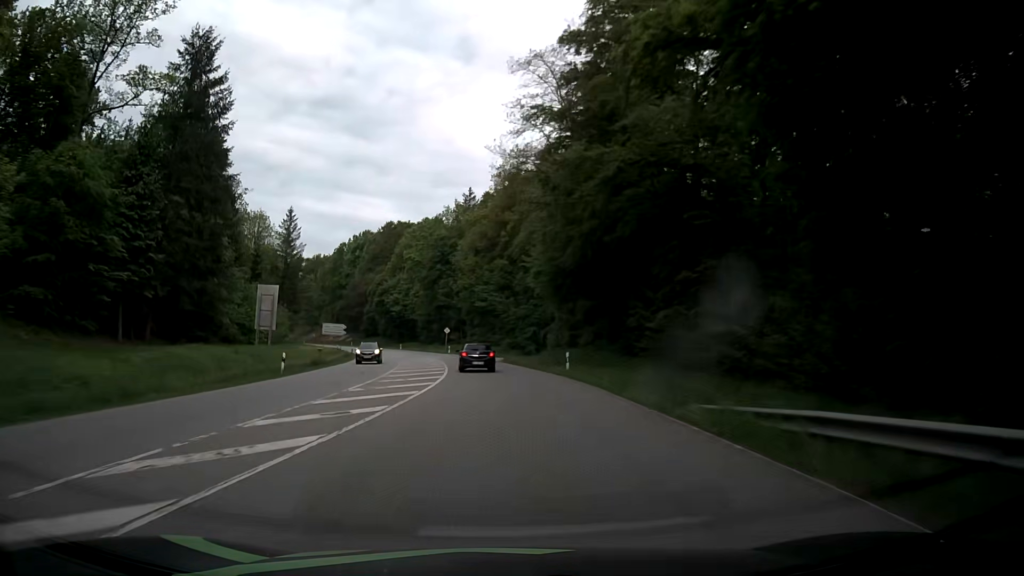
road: secondary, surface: asphalt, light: Day
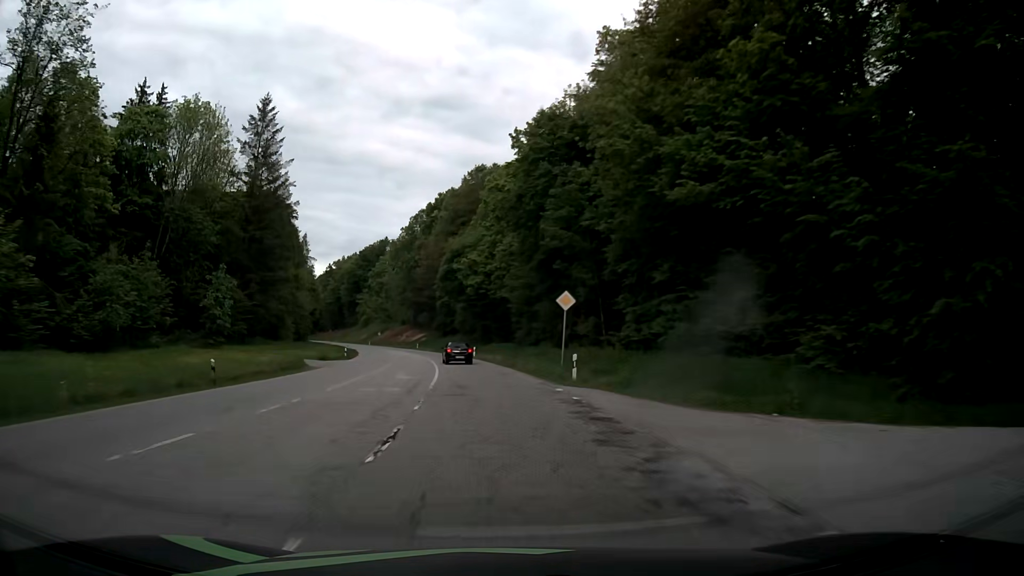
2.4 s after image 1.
(-5.7, +63.0) m; -10°
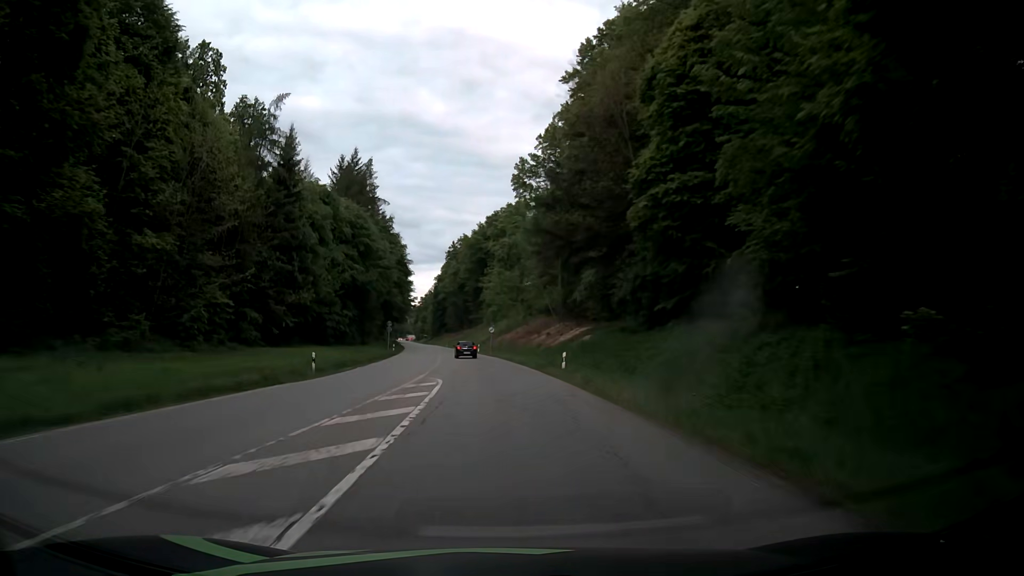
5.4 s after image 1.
(-10.0, +78.5) m; -13°
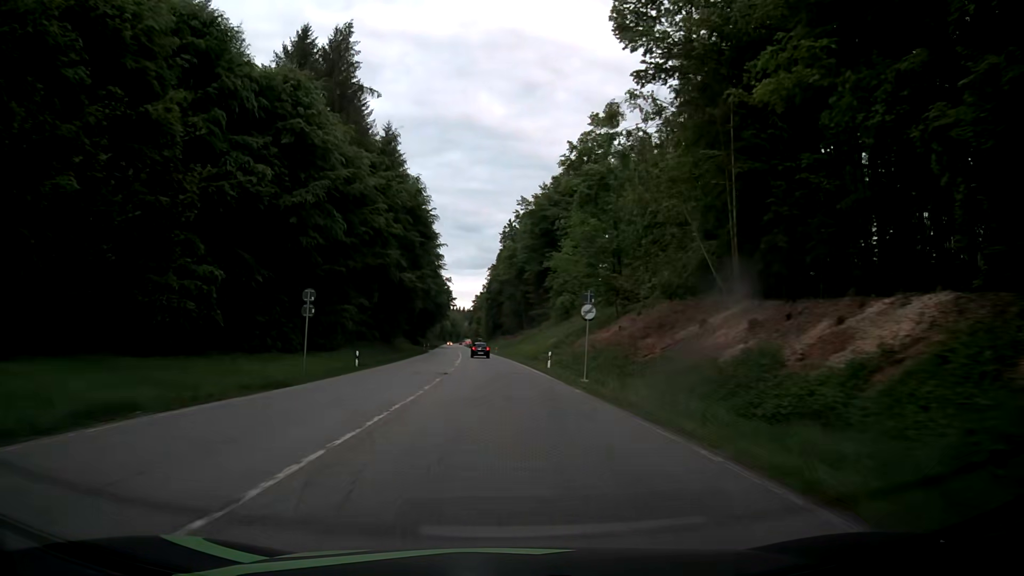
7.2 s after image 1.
(-3.0, +47.6) m; -6°
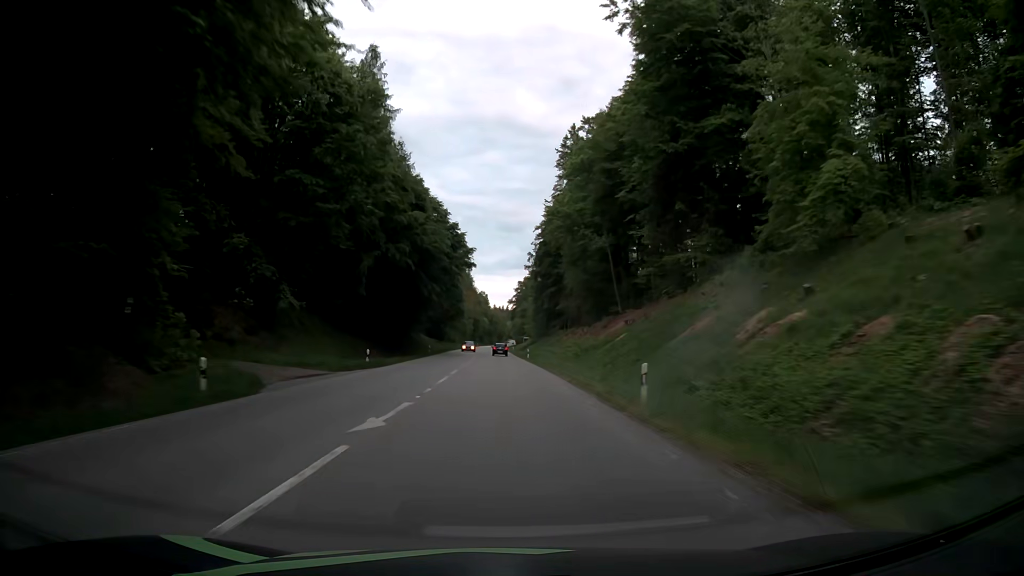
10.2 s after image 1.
(-3.6, +79.2) m; -4°
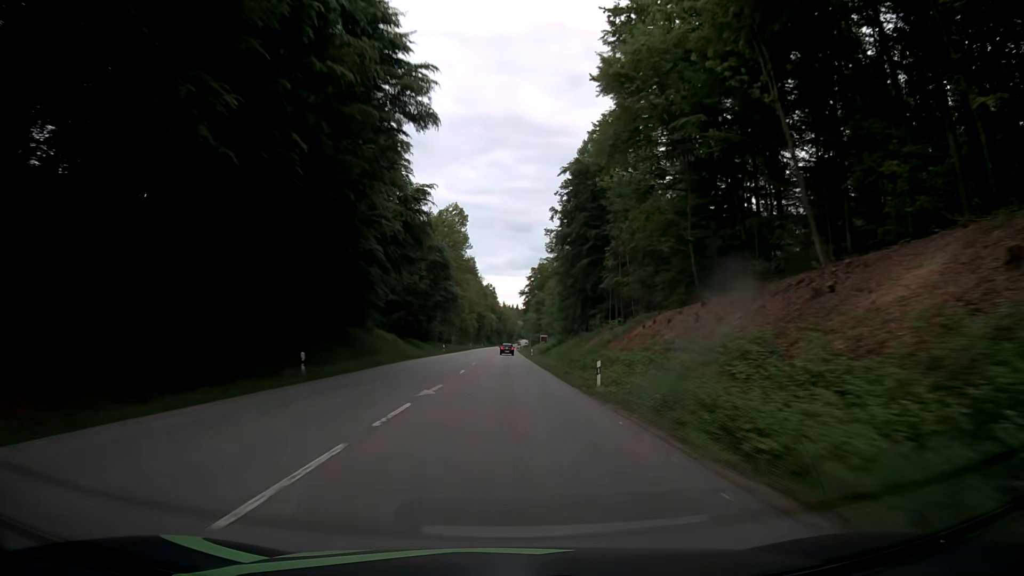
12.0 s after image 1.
(-0.3, +47.5) m; 0°
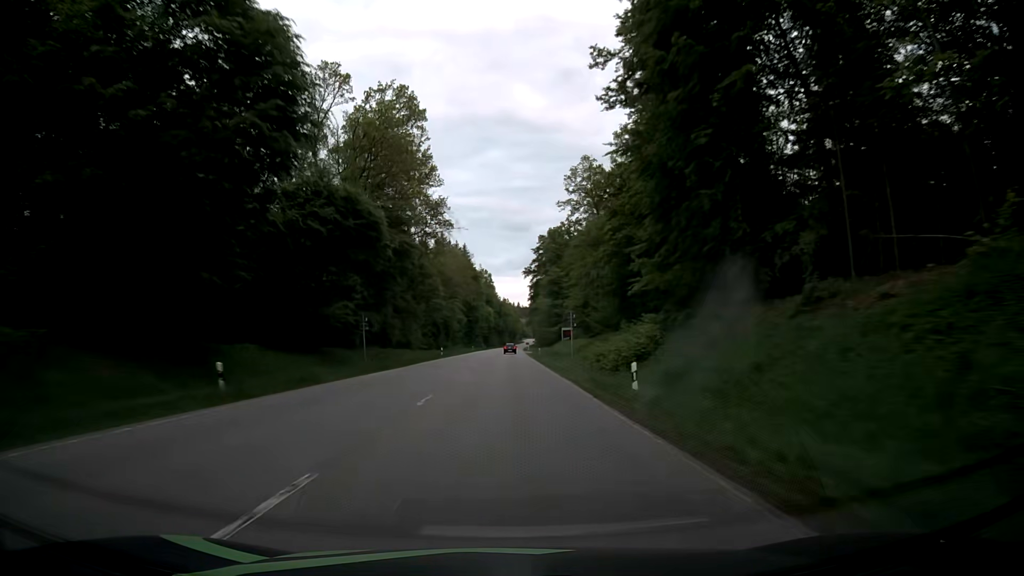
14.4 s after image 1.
(-0.2, +63.3) m; 0°
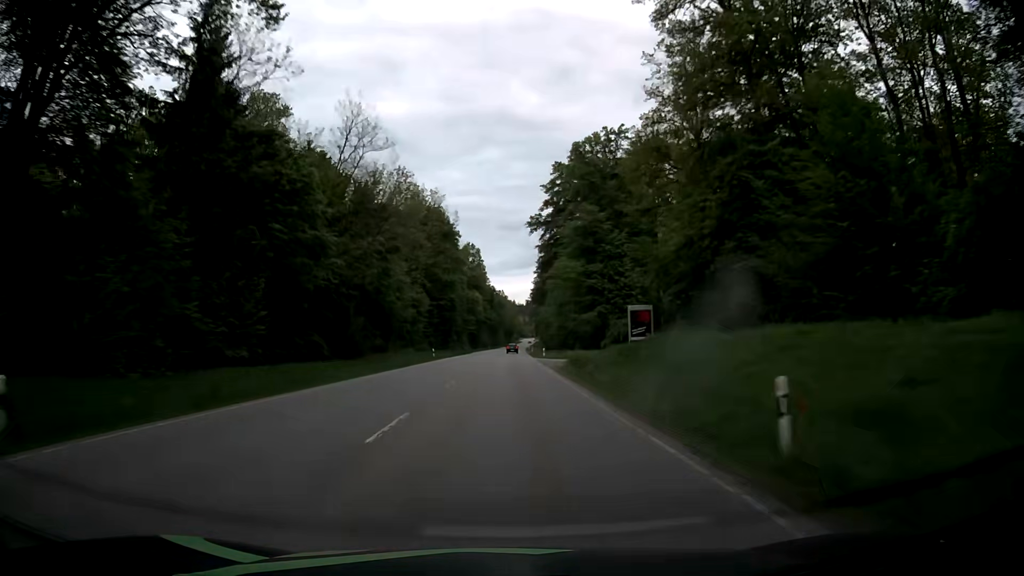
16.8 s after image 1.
(-0.2, +63.2) m; 0°
(0, +10) (0, +20) (0, +30) (0, +40) (0, +50) (0, +60) (0, +70) (0, +80) (0, +90) (+1, +100) m
